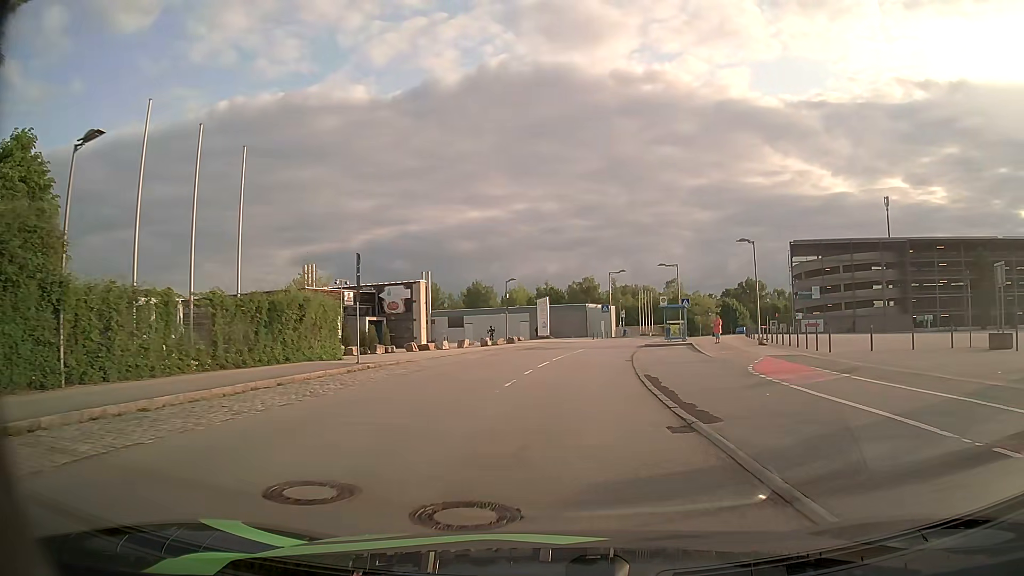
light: Day
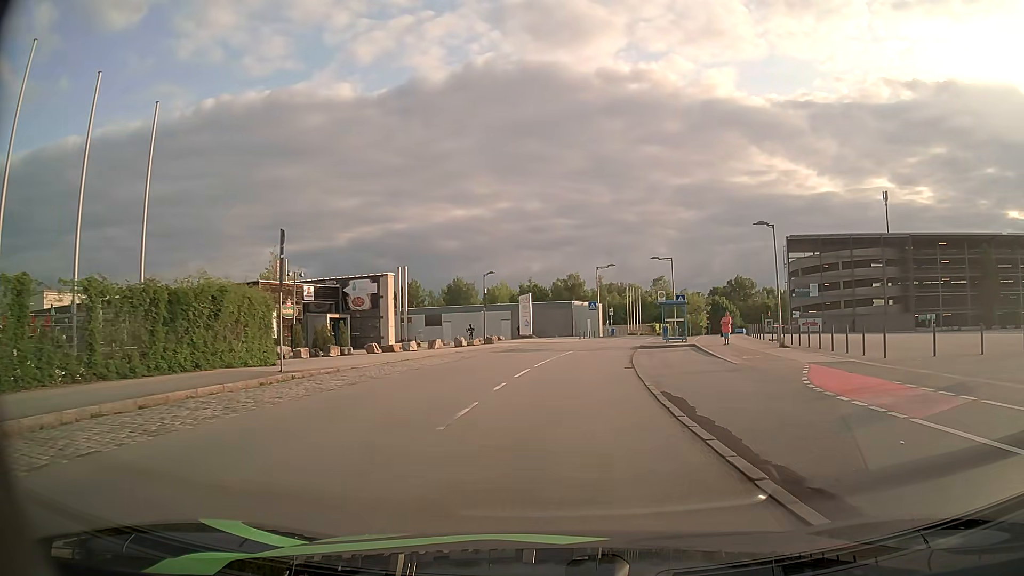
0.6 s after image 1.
(+0.1, +5.5) m; +1°
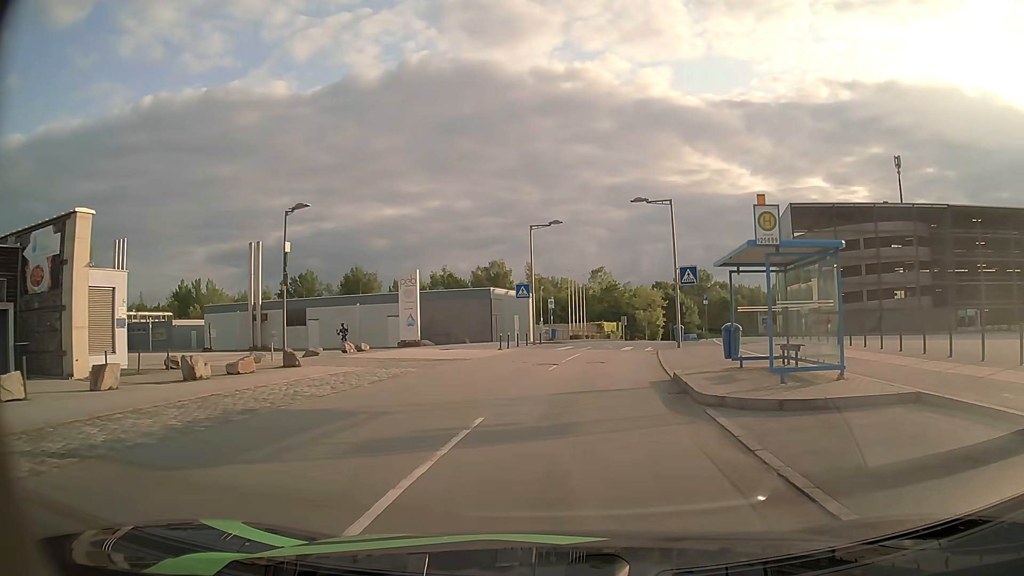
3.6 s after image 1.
(+1.6, +27.8) m; +7°
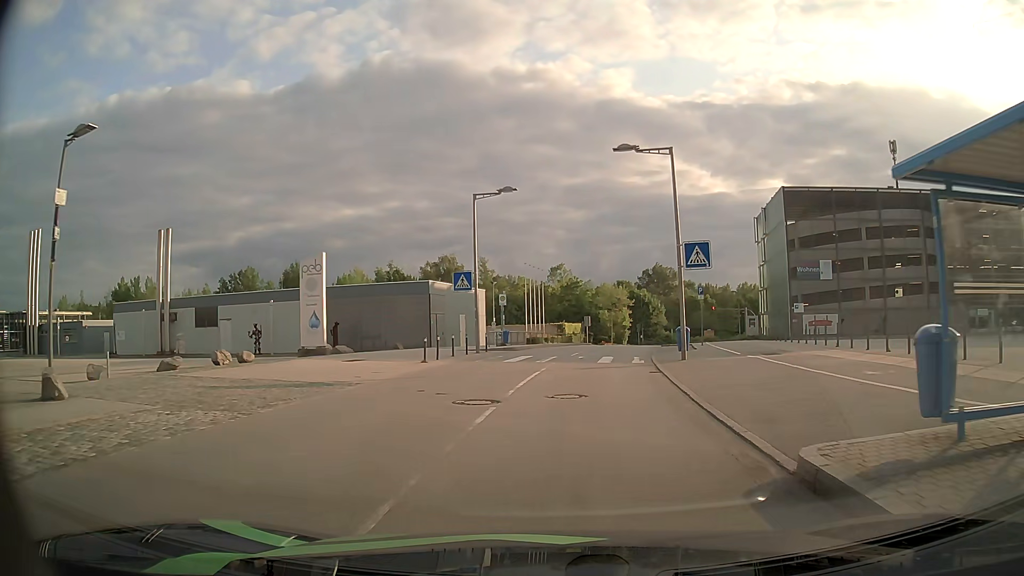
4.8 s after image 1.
(+0.3, +10.0) m; +3°
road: residential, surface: asphalt
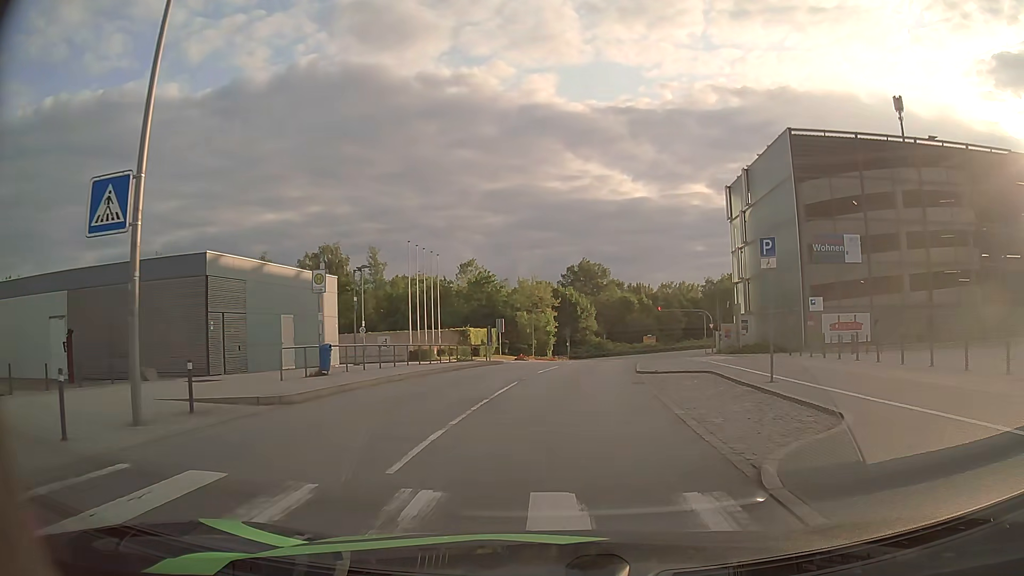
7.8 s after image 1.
(+1.4, +21.1) m; +7°
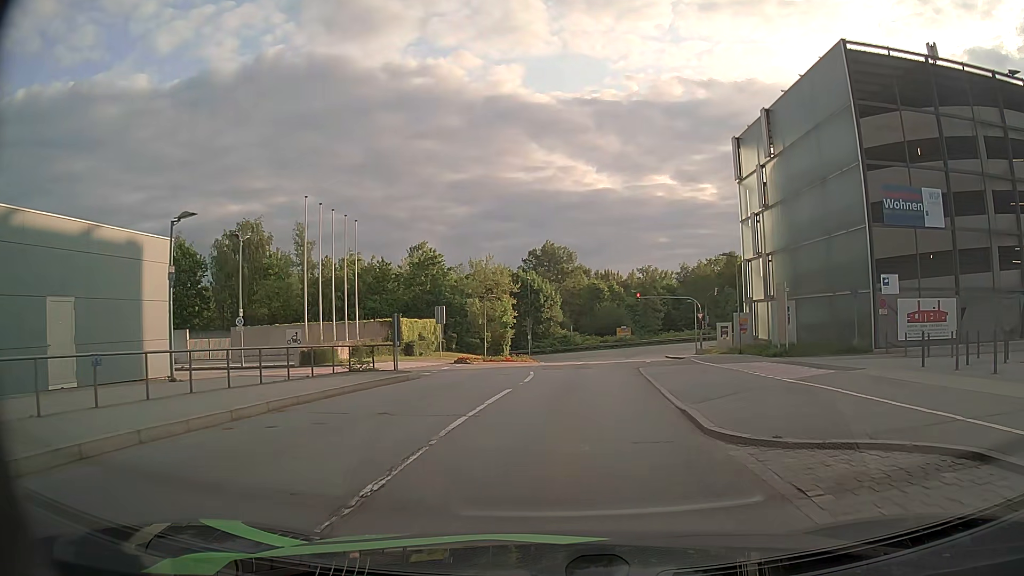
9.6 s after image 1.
(+0.3, +14.0) m; +3°
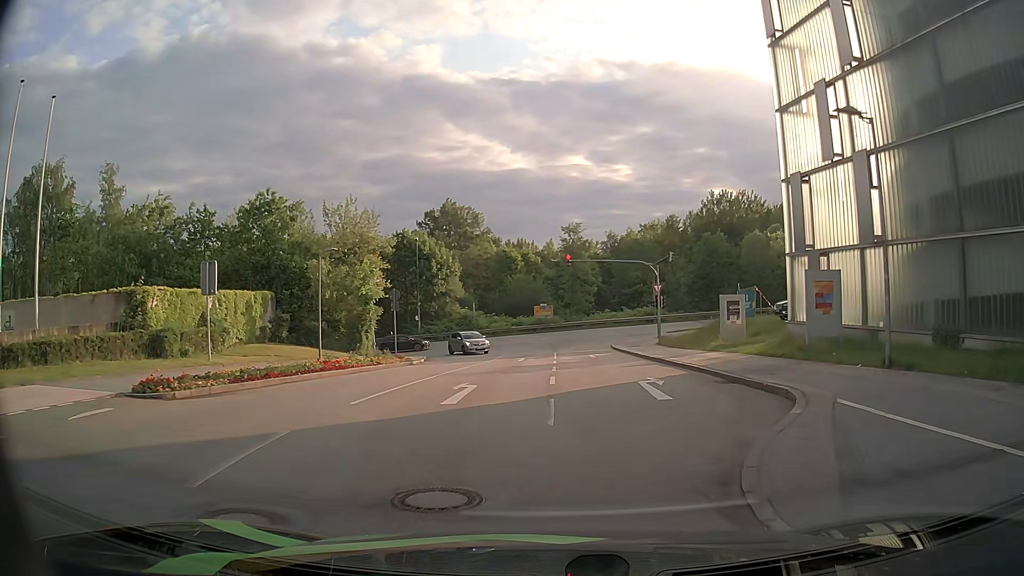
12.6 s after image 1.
(+1.4, +22.5) m; +7°
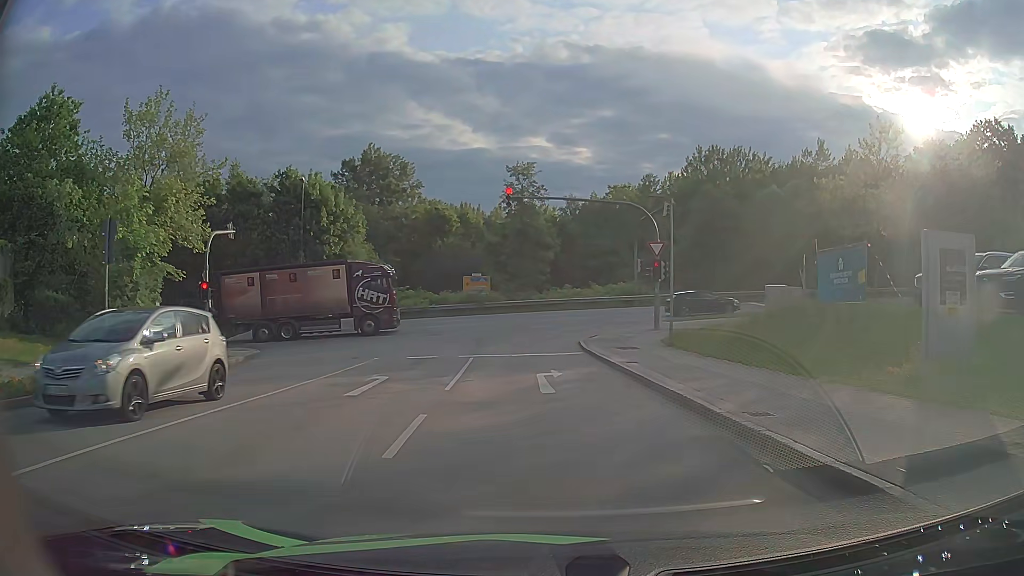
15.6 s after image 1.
(+1.2, +20.1) m; +5°
